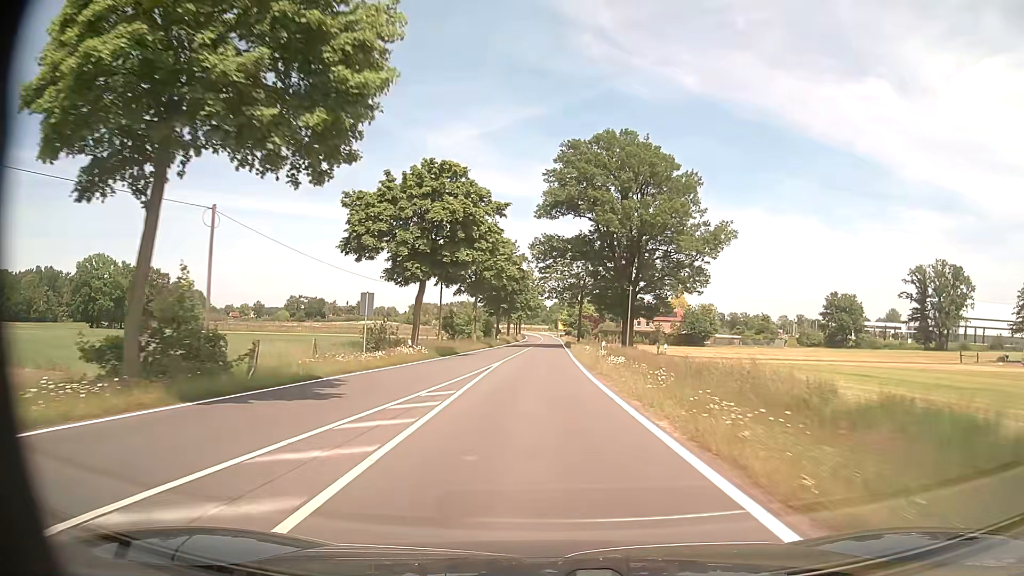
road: tertiary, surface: asphalt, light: Day
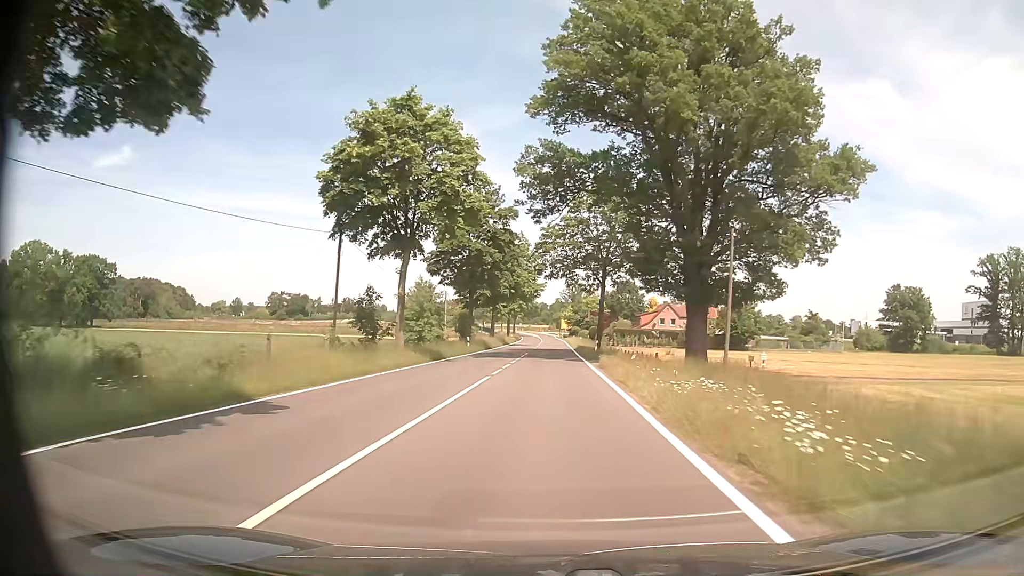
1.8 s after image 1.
(0.0, +32.9) m; 0°
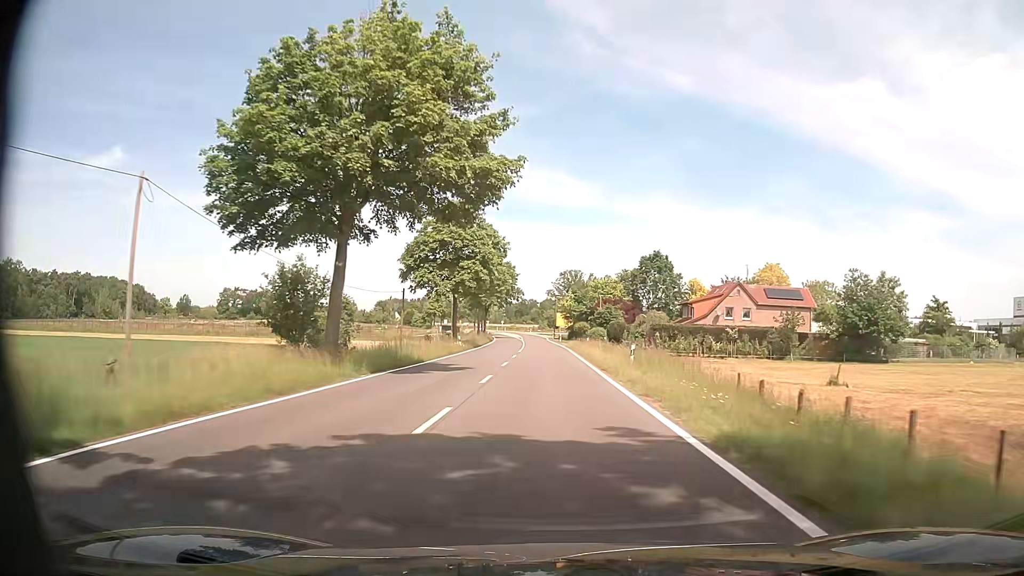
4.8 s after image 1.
(+0.3, +54.9) m; 0°
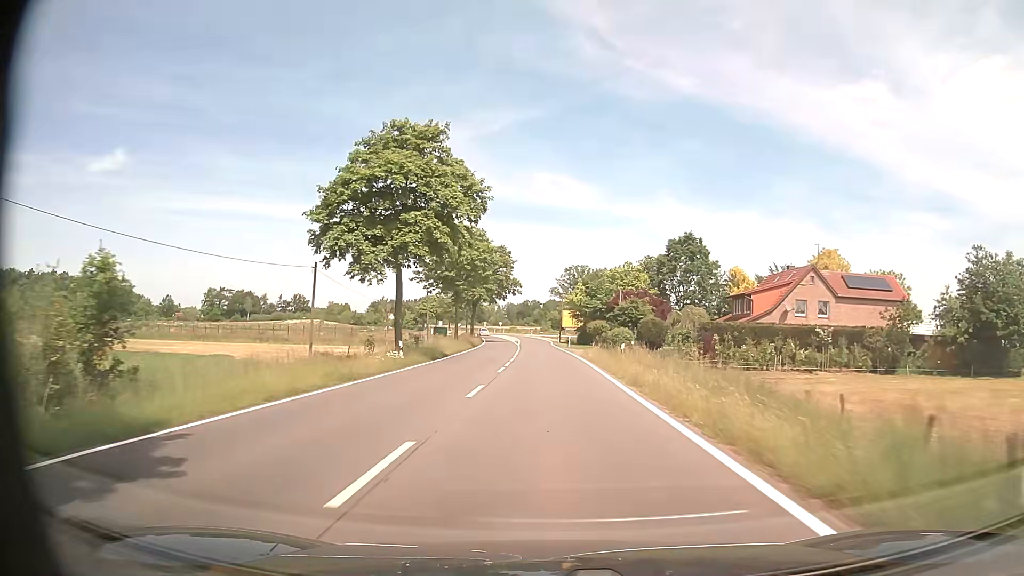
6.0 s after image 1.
(+0.1, +21.9) m; 0°
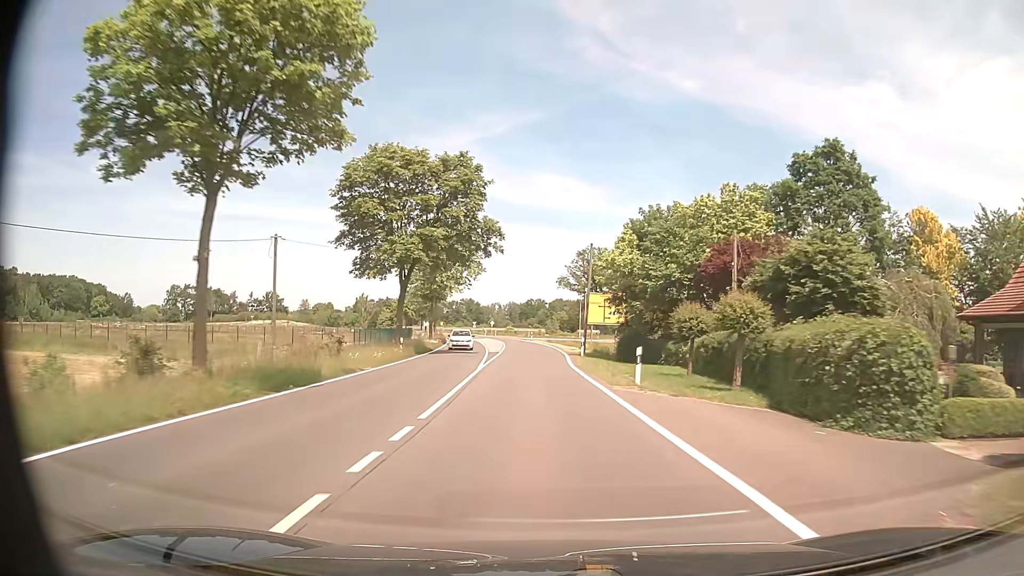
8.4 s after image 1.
(-0.4, +43.7) m; -1°
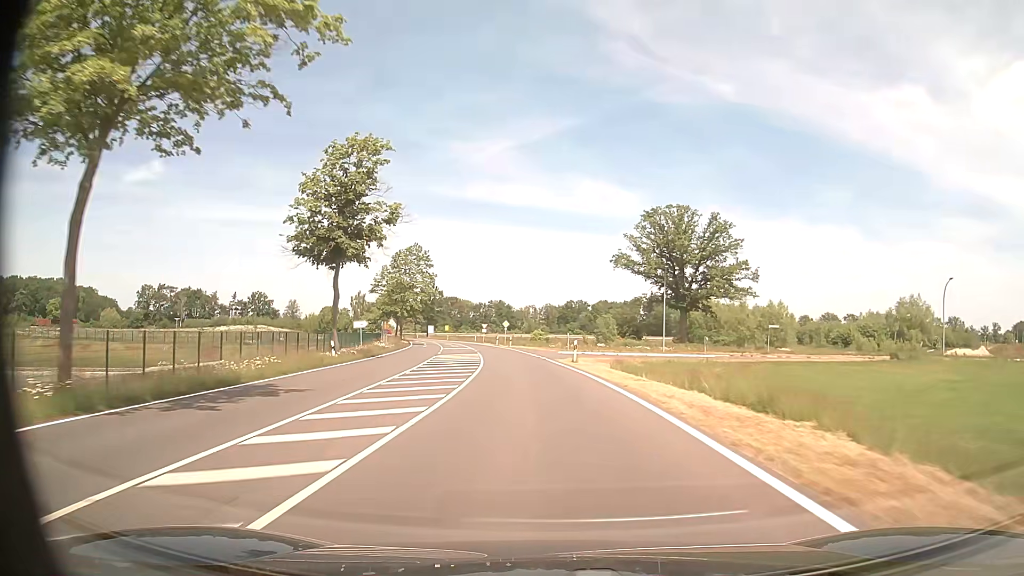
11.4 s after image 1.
(-1.2, +54.4) m; -3°
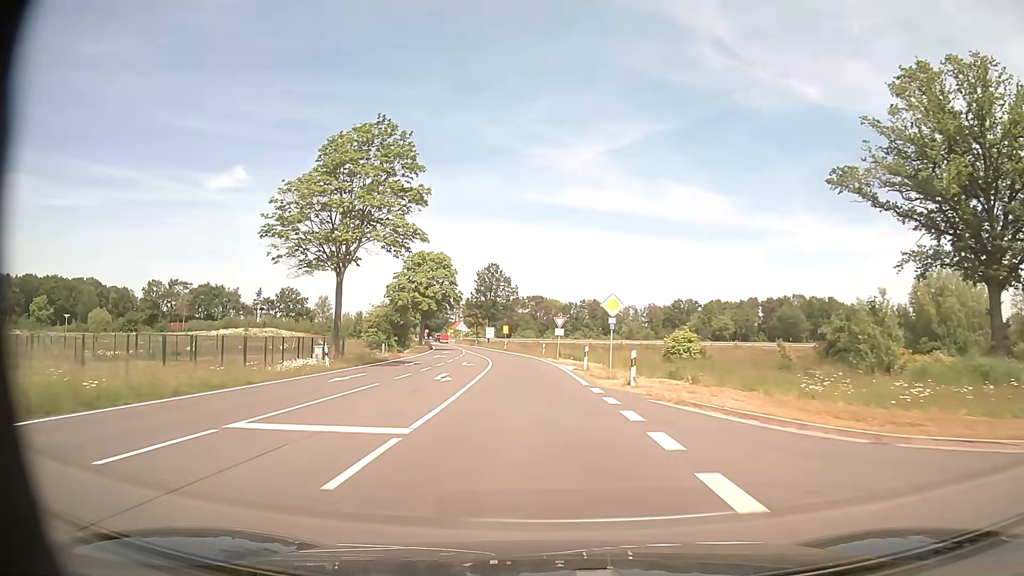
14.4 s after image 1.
(-3.5, +54.4) m; -8°
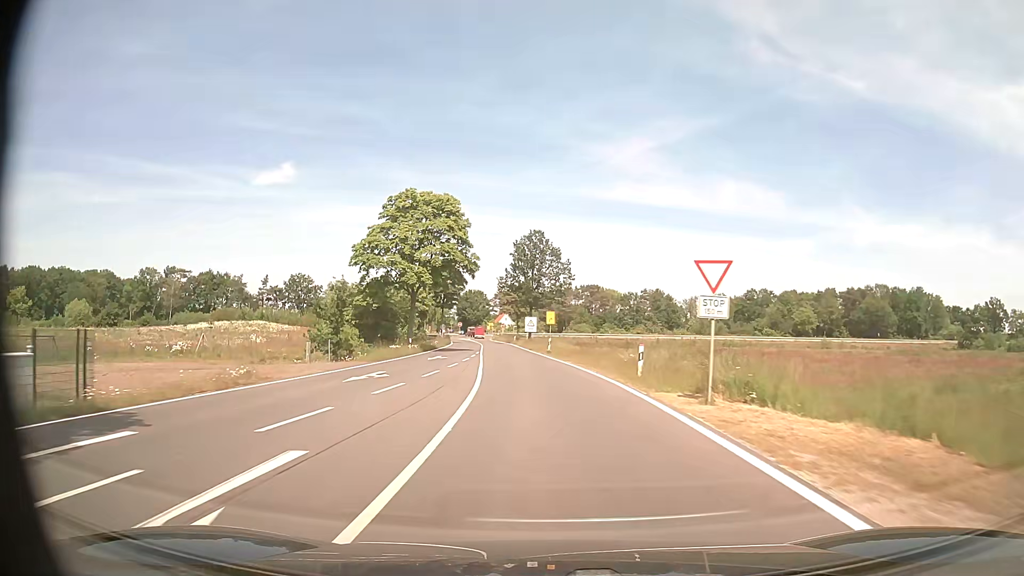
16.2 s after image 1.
(-1.3, +32.7) m; -5°
(0, +10) (0, +20) (-1, +30) (-1, +40) (-2, +50) (-3, +60) (-4, +70) (-5, +80) (-7, +90) (-8, +100) m
